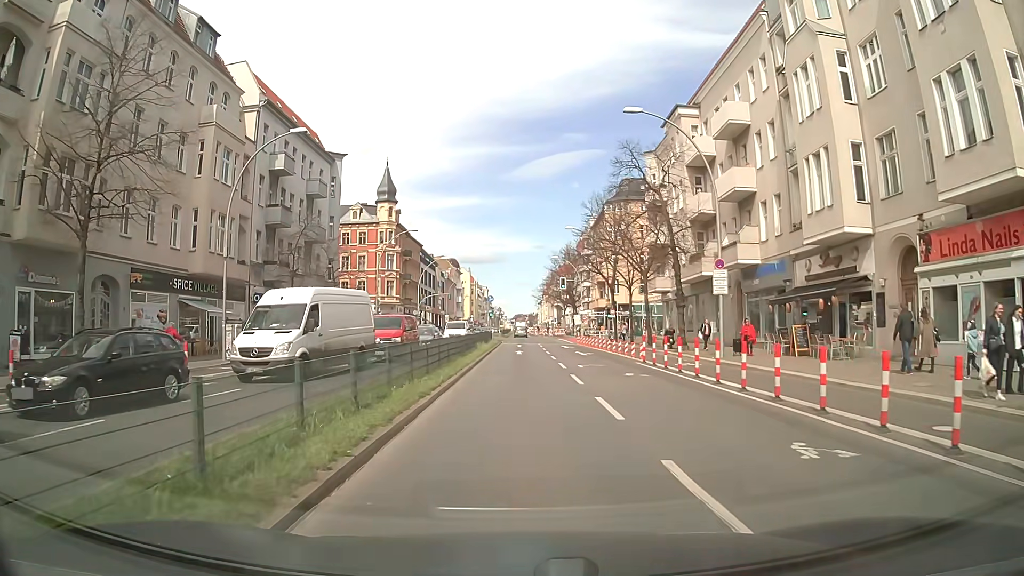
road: primary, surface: asphalt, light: Day
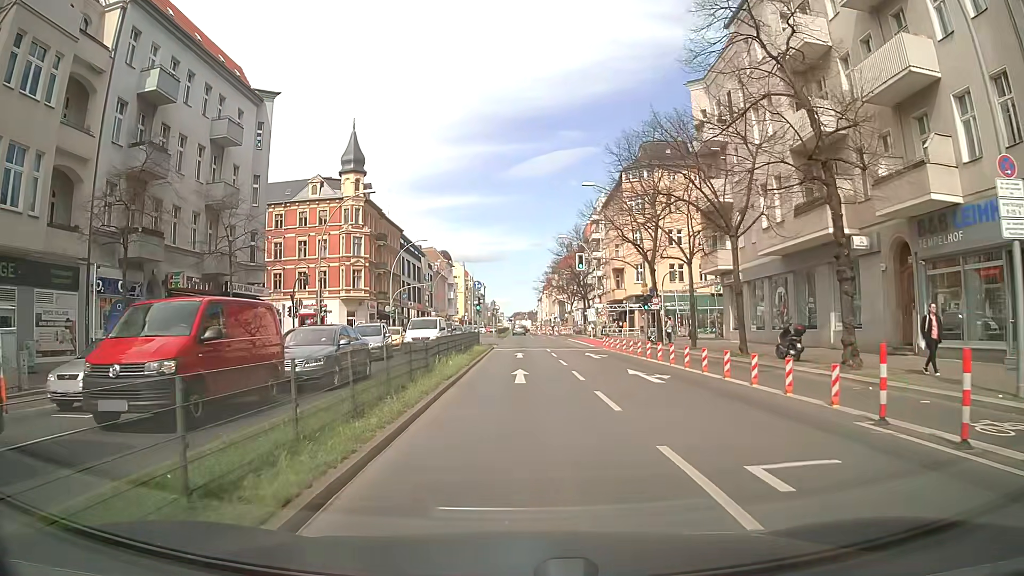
(+0.2, +18.1) m; 0°
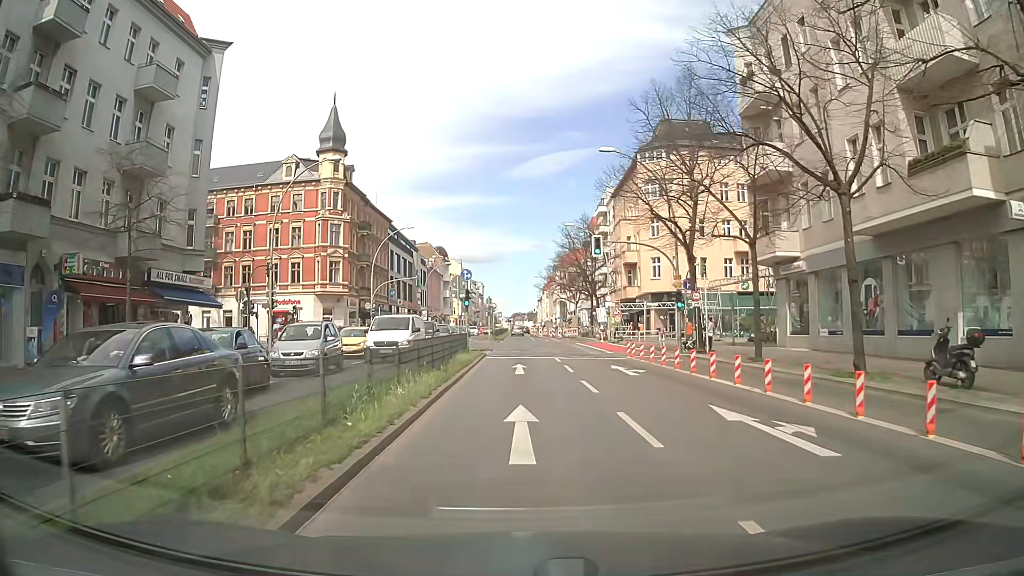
(0.0, +9.0) m; 0°
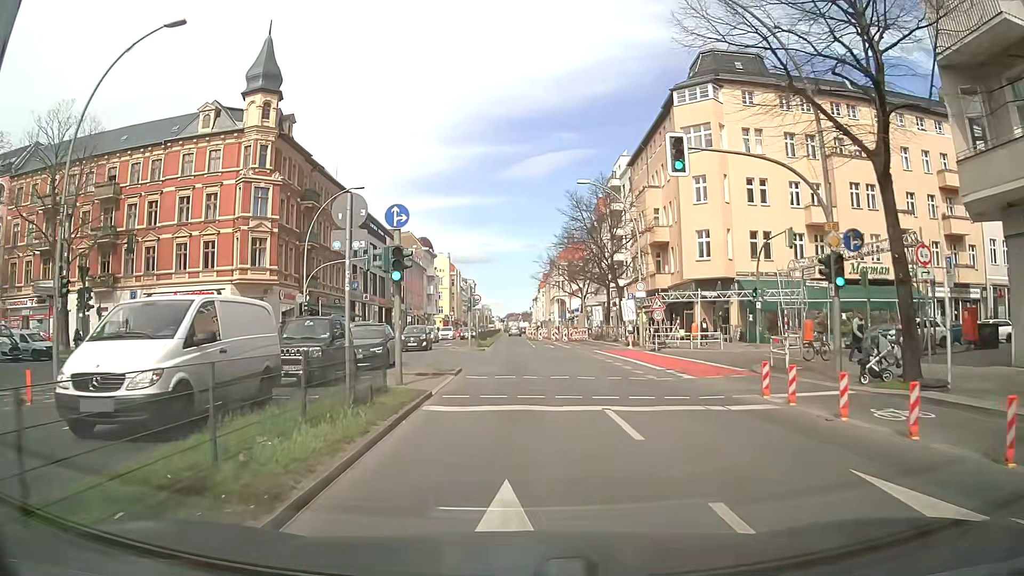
(+0.1, +18.1) m; +1°
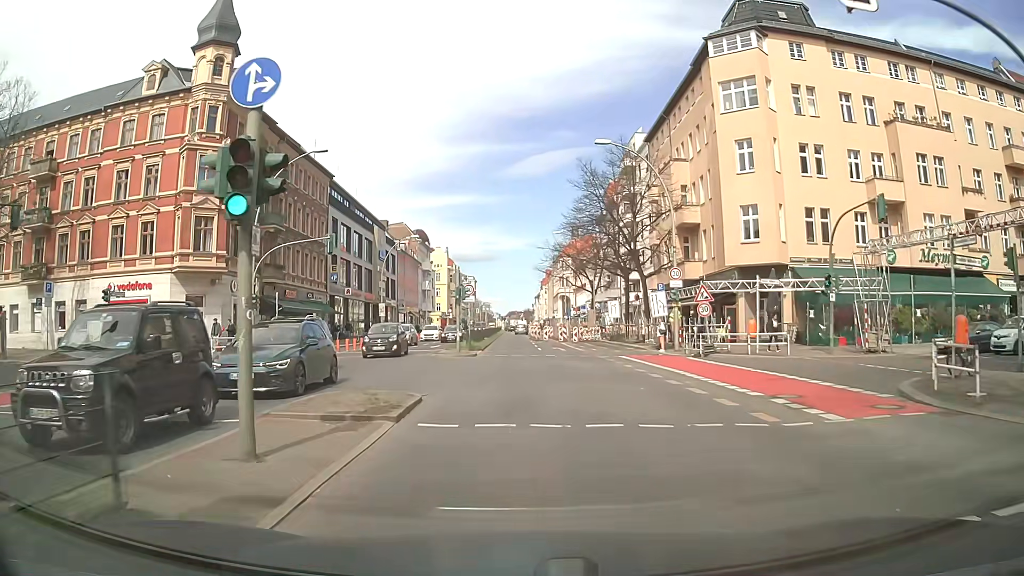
(0.0, +9.0) m; 0°
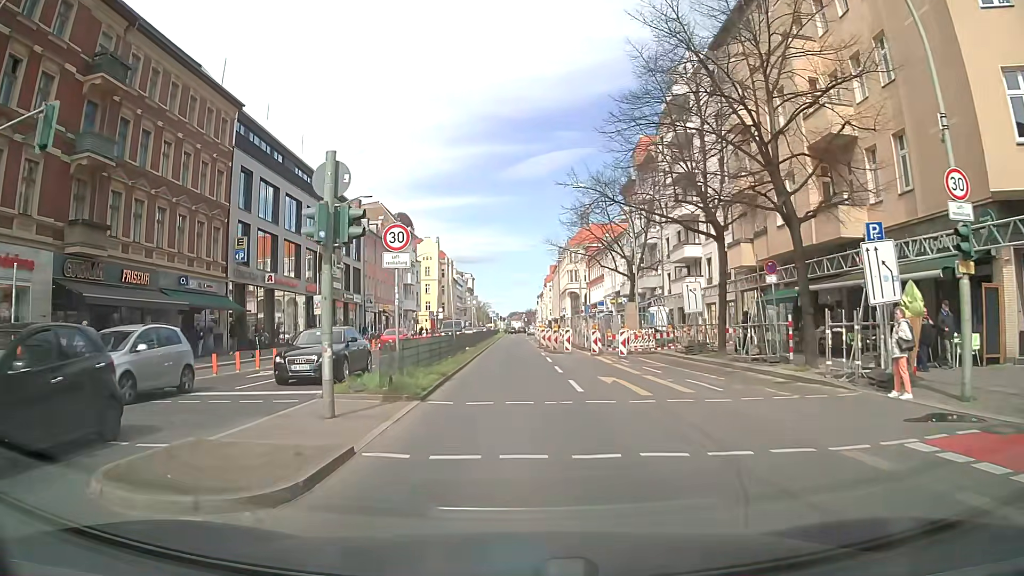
(-0.1, +22.6) m; 0°
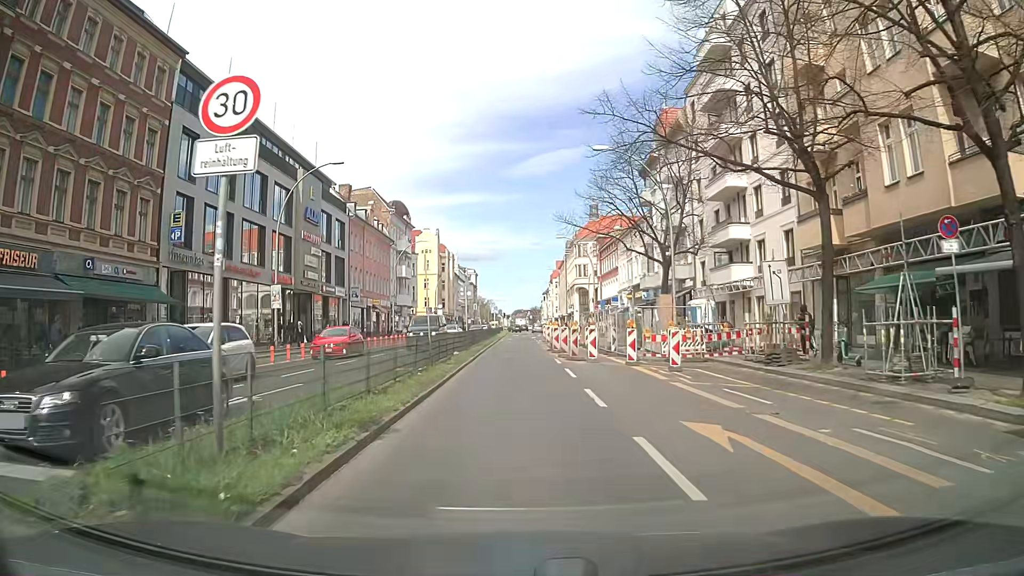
(0.0, +9.0) m; 0°
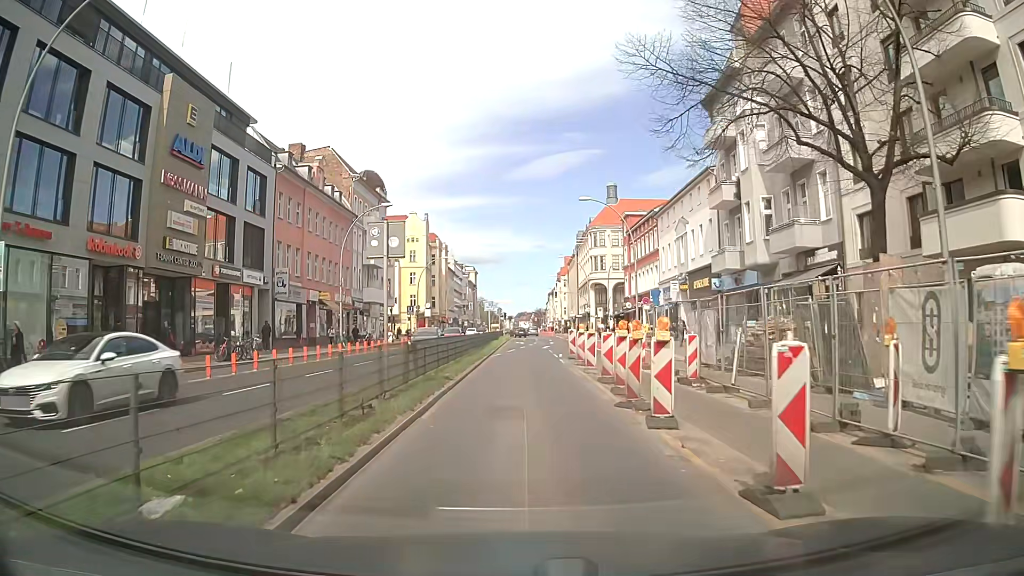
(0.0, +22.6) m; 0°
(0, +10) (0, +20) (0, +30) (+1, +40) (+2, +50) (+3, +60) (+3, +70) (+4, +80) (+3, +90) (+3, +100) m
